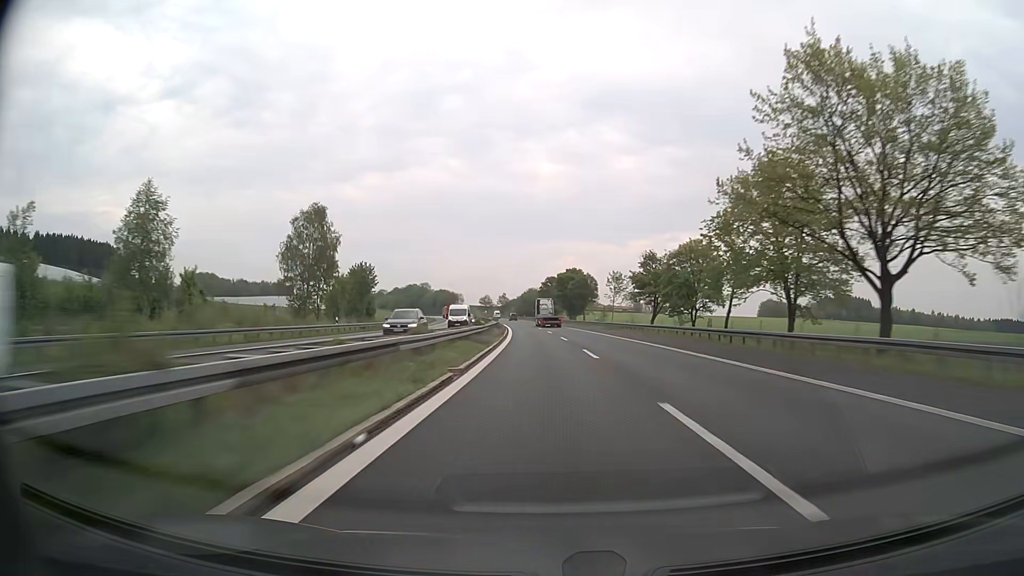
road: motorway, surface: asphalt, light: Day
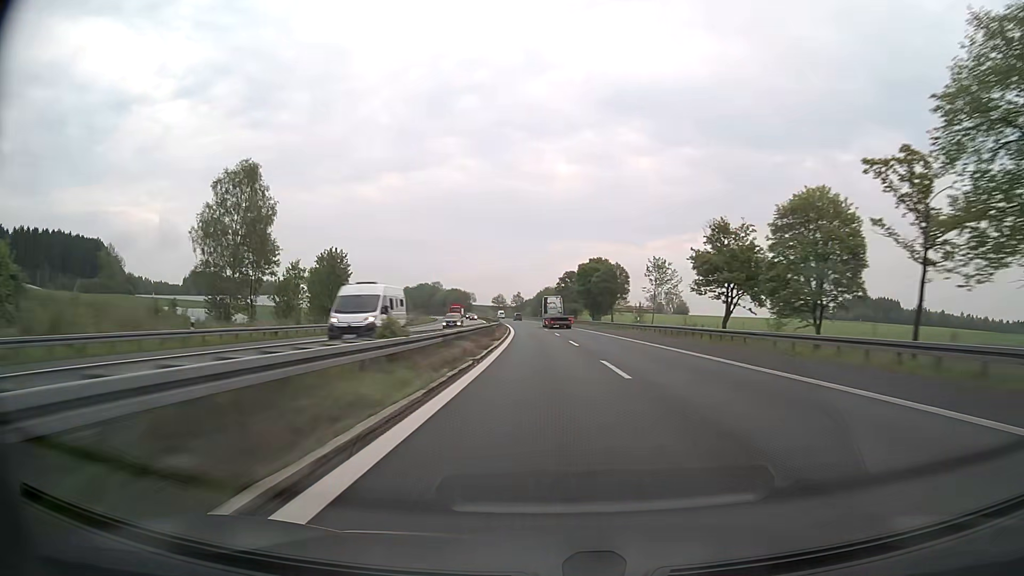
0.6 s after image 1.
(-0.3, +25.7) m; -1°
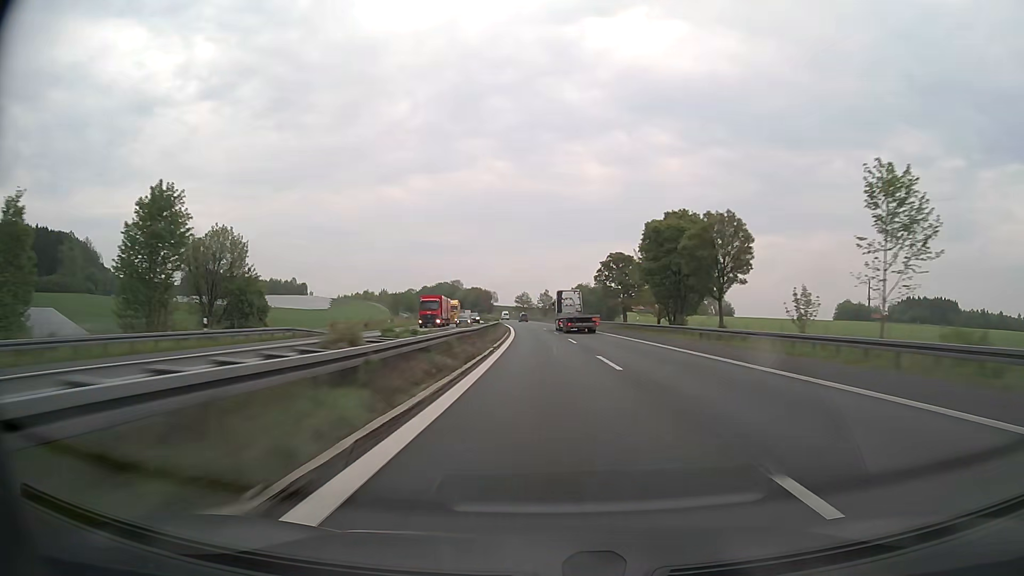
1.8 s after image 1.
(-1.2, +51.3) m; -3°
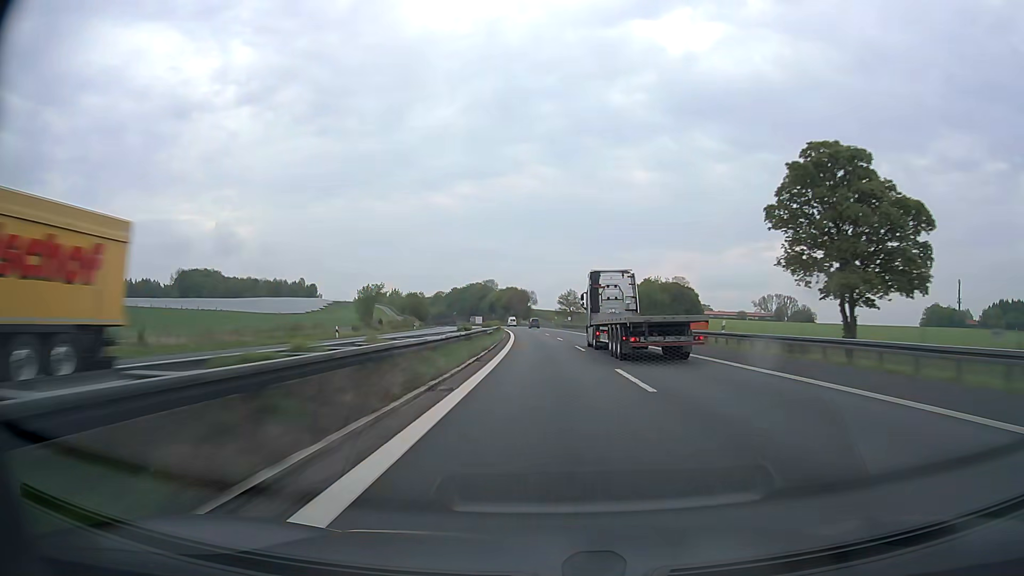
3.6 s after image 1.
(-2.6, +76.3) m; -4°
(0, +10) (0, +20) (0, +30) (-1, +40) (-1, +50) (-2, +60) (-2, +70) (-3, +80) (-4, +90) (-4, +100) m
